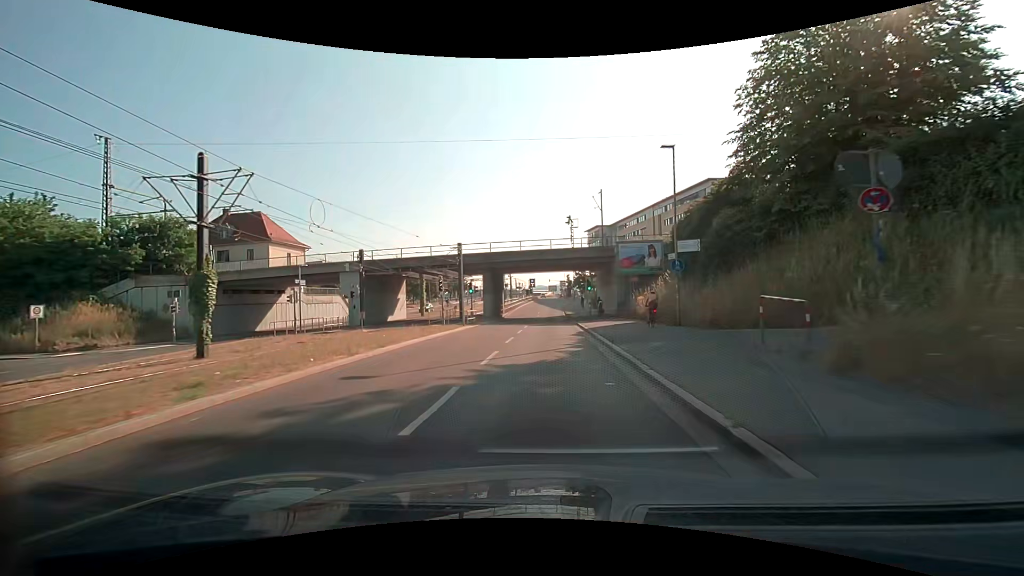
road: secondary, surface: asphalt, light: Day
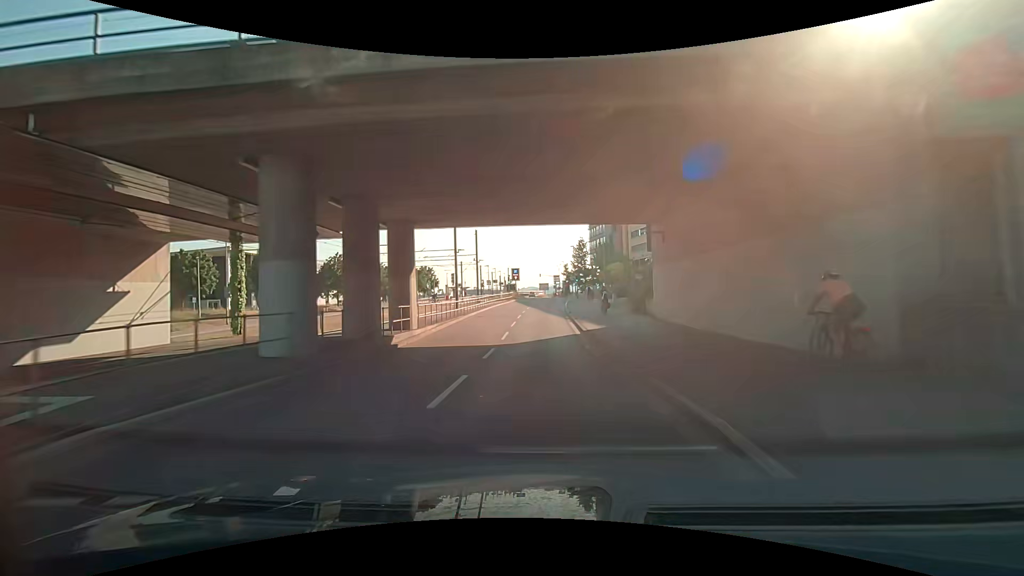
(+0.4, +35.7) m; +1°
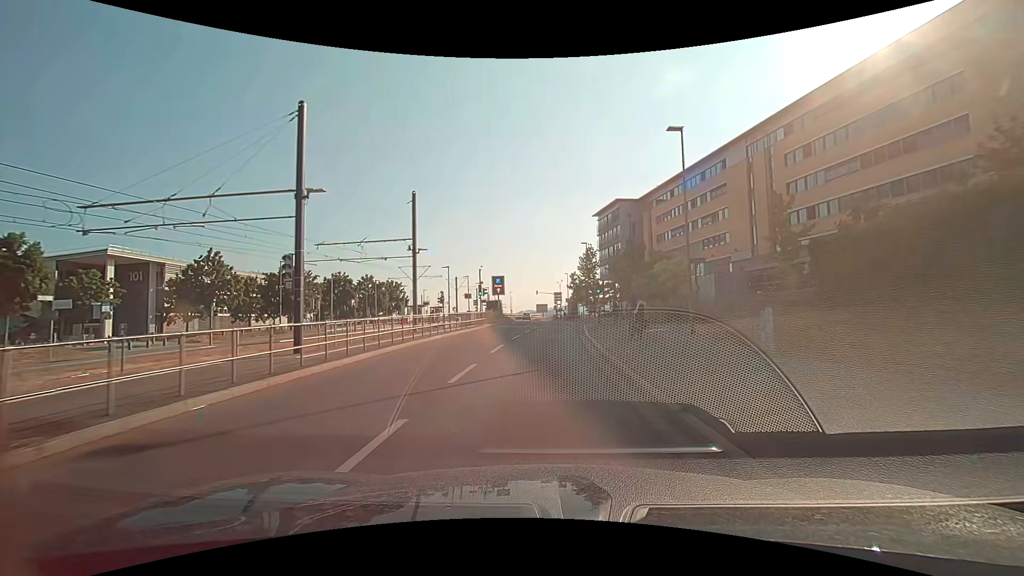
(-0.1, +27.8) m; -1°
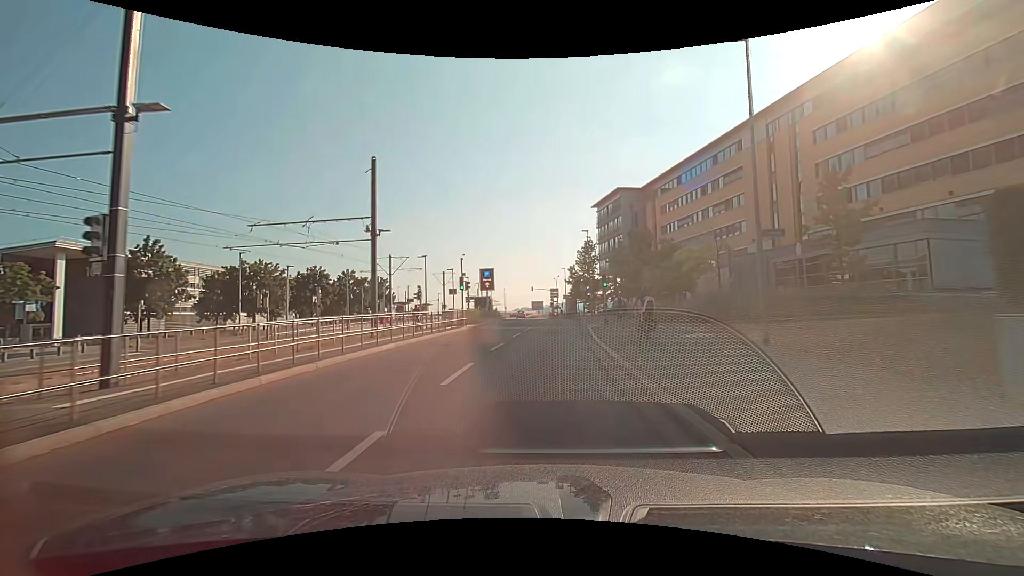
(0.0, +6.6) m; +2°
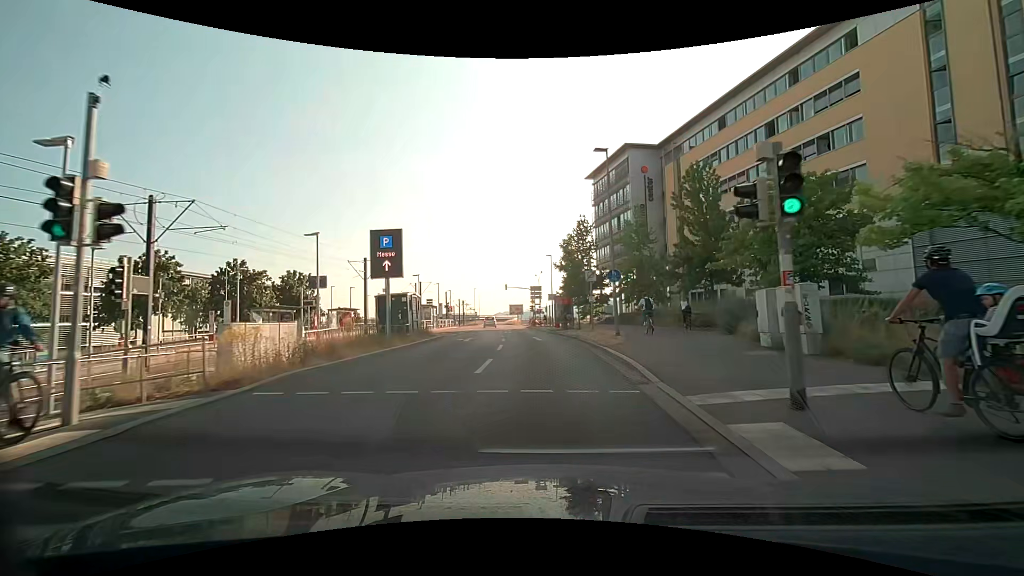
(+0.3, +25.3) m; +1°
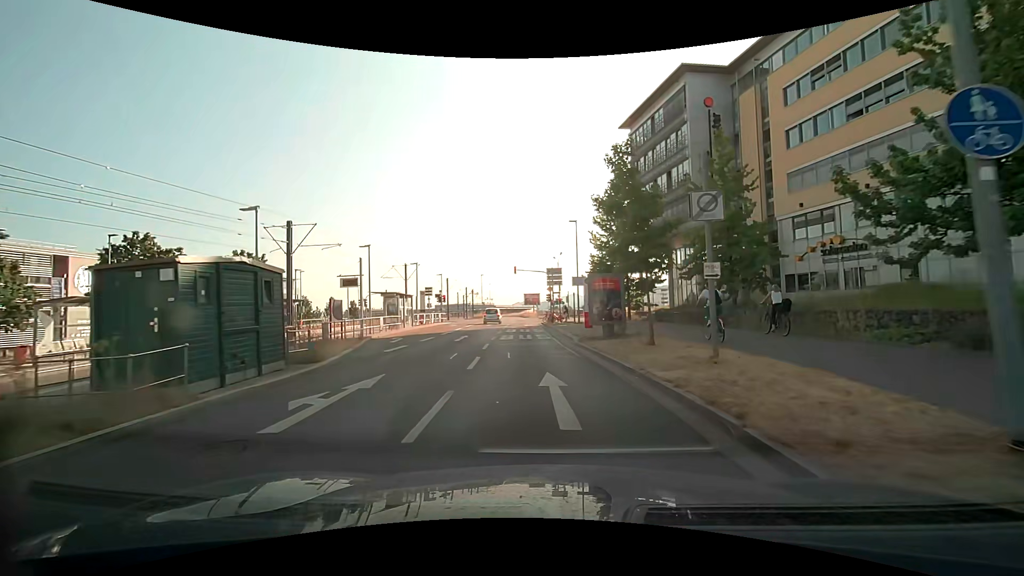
(-0.2, +17.0) m; -2°
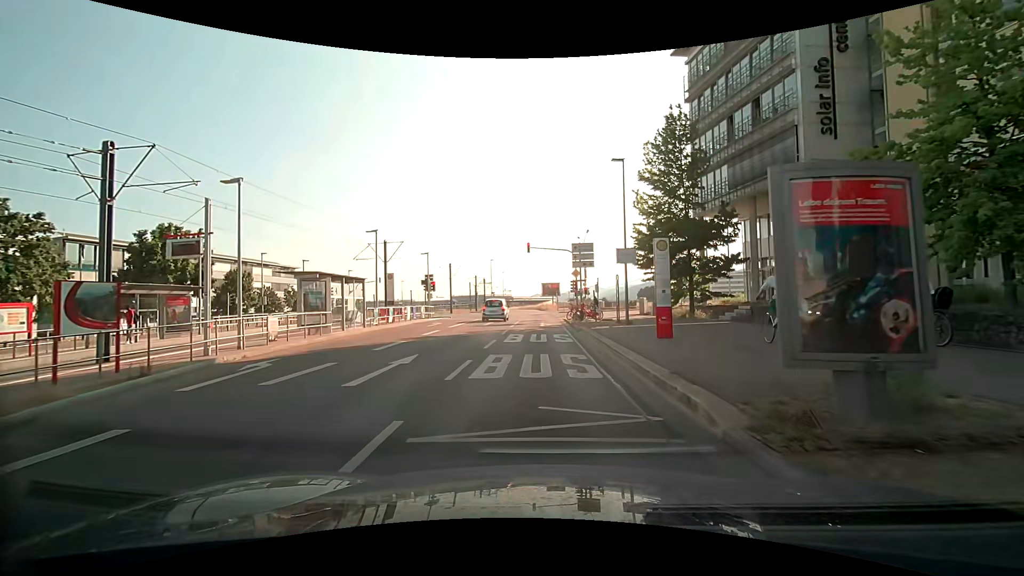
(-0.4, +14.1) m; -2°
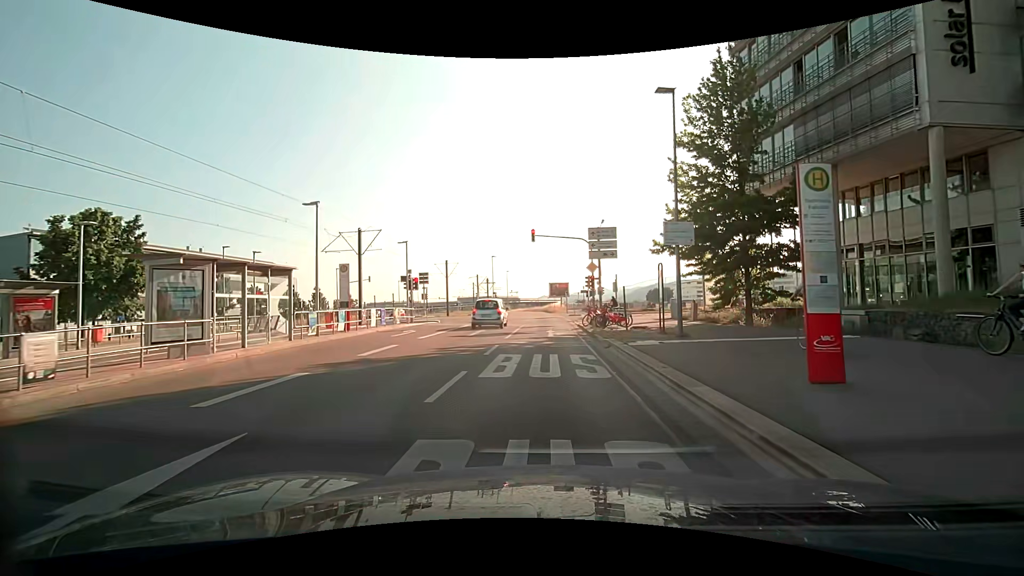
(-0.1, +7.9) m; -1°
(0, +10) (0, +20) (0, +30) (0, +40) (0, +50) (-1, +60) (-1, +70) (-1, +80) (-2, +90) (-2, +100) m
